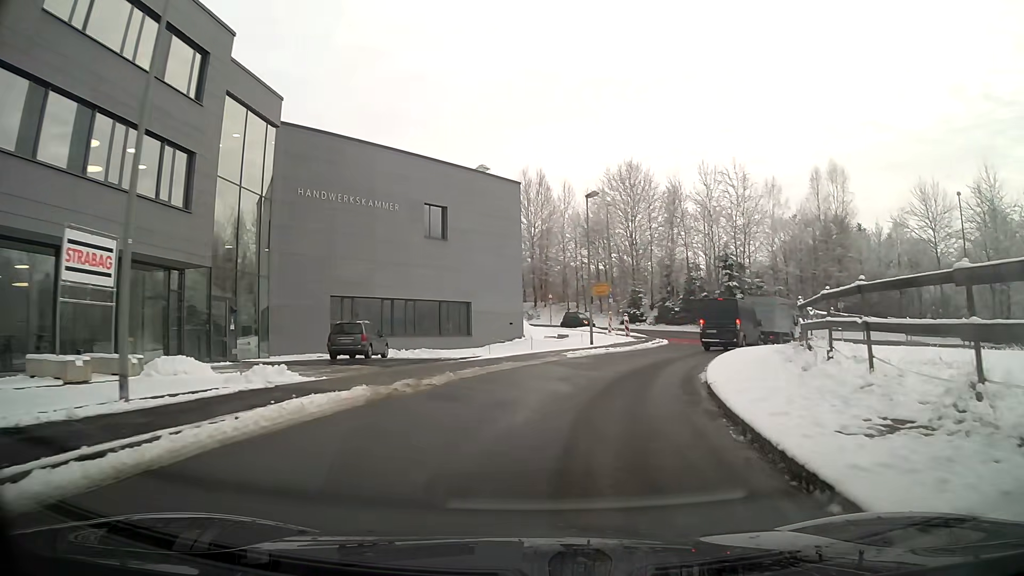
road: residential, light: Day
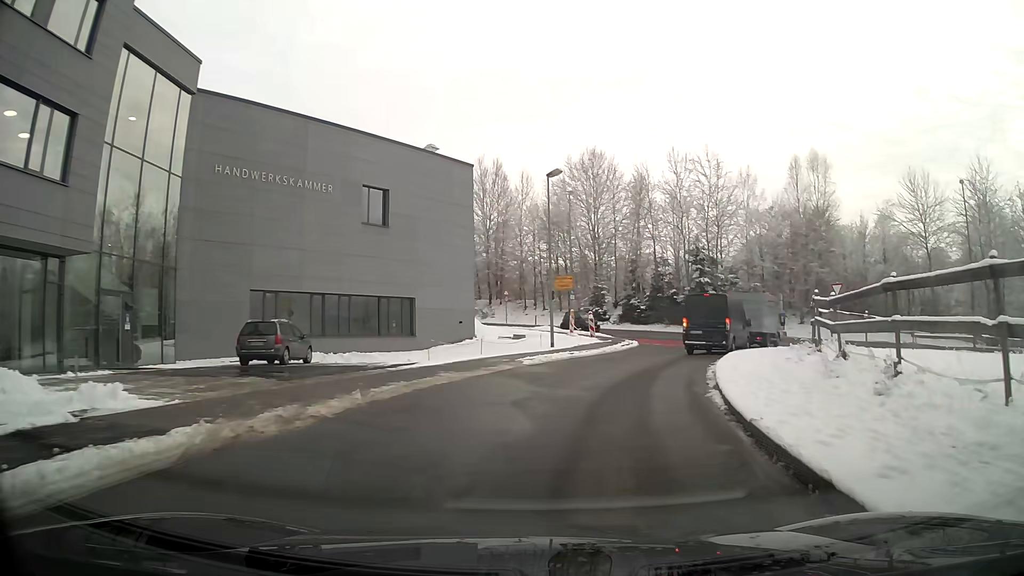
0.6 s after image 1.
(+0.2, +4.9) m; +4°
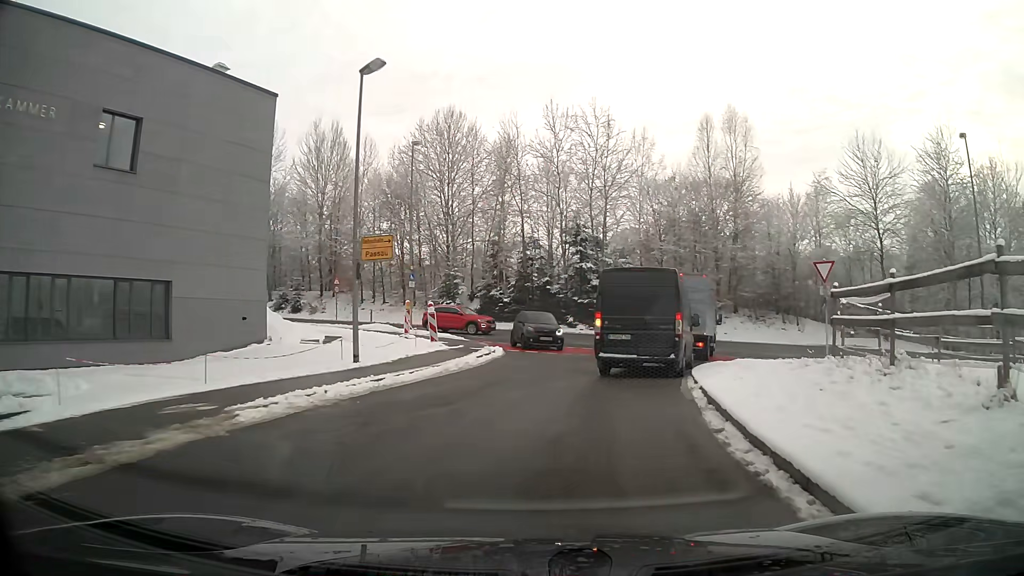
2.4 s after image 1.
(+1.2, +12.7) m; +11°
(+1, +10) (+3, +20) (+6, +29) (+2, +38) (-6, +43) (-16, +47) (-25, +50) (-35, +53) (-44, +57) (-53, +60) m
